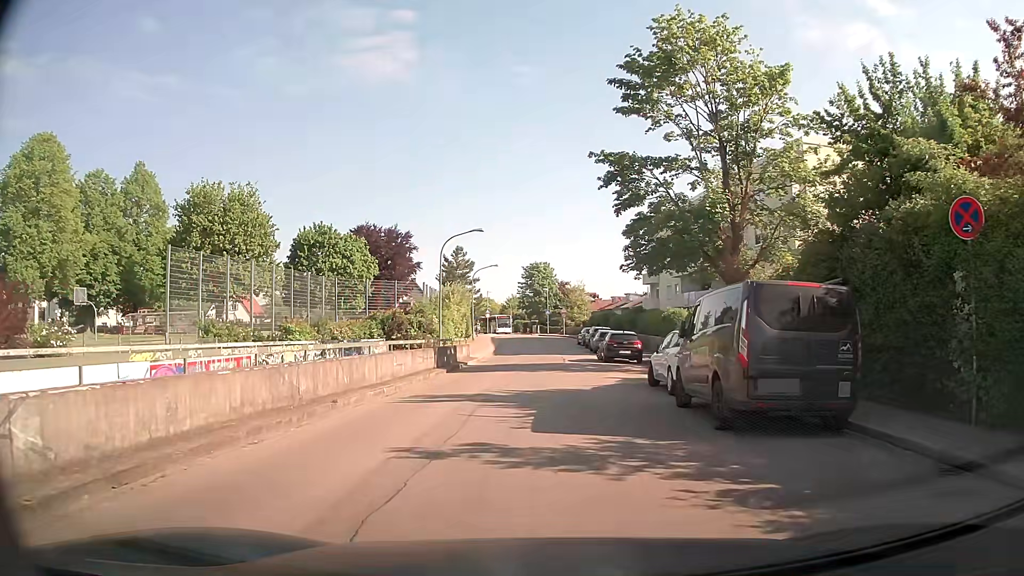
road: tertiary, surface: asphalt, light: Day
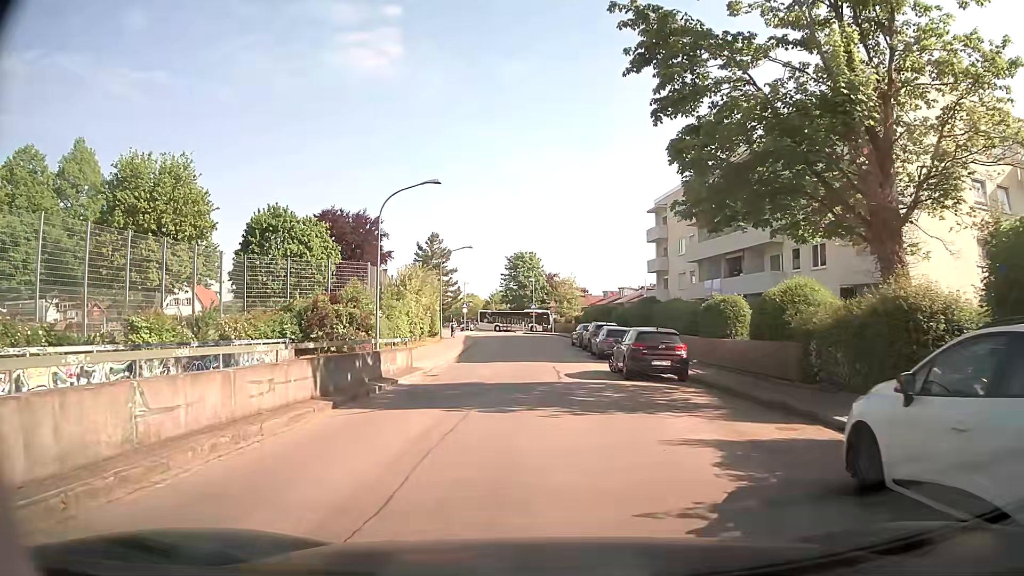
(+0.1, +12.5) m; +1°
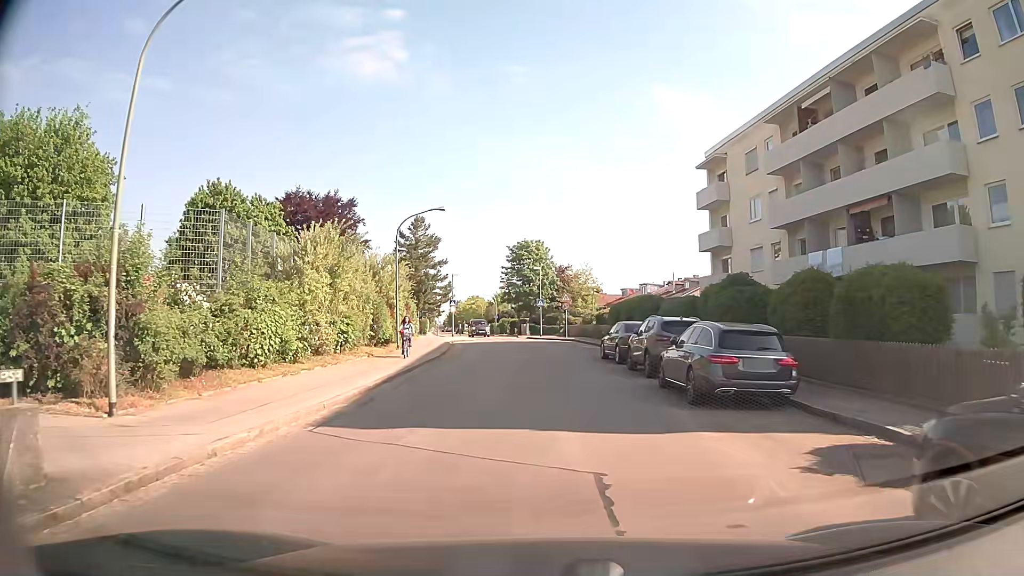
(-0.1, +18.3) m; -2°
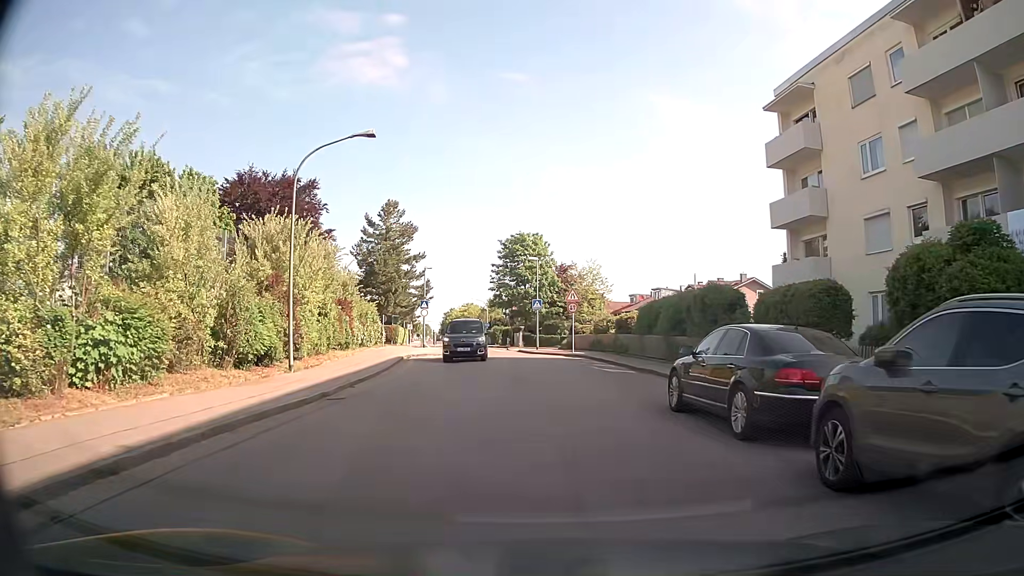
(+0.1, +14.7) m; +1°
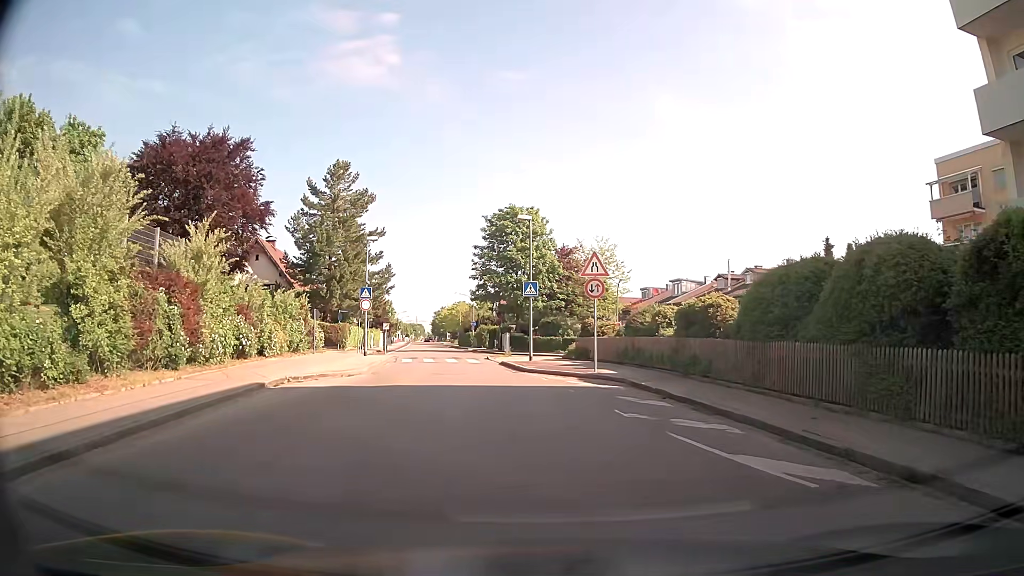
(-0.1, +16.4) m; +2°
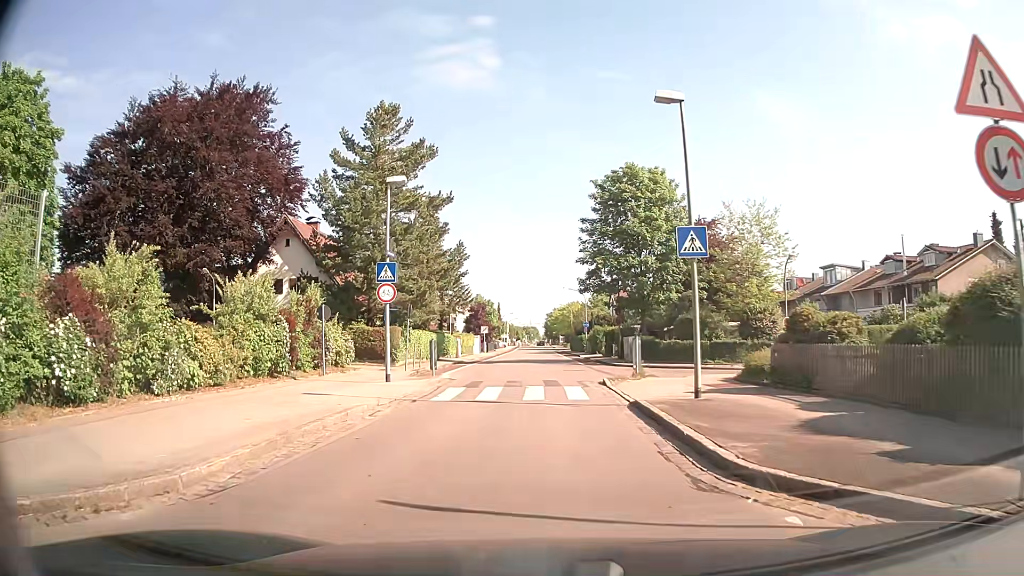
(-1.3, +15.3) m; -11°
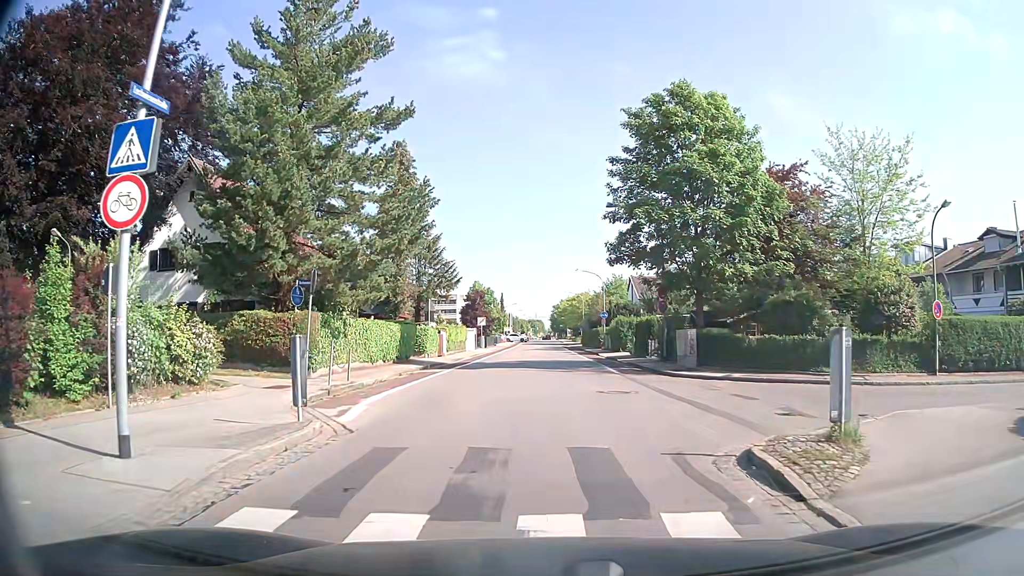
(-0.2, +13.8) m; 0°
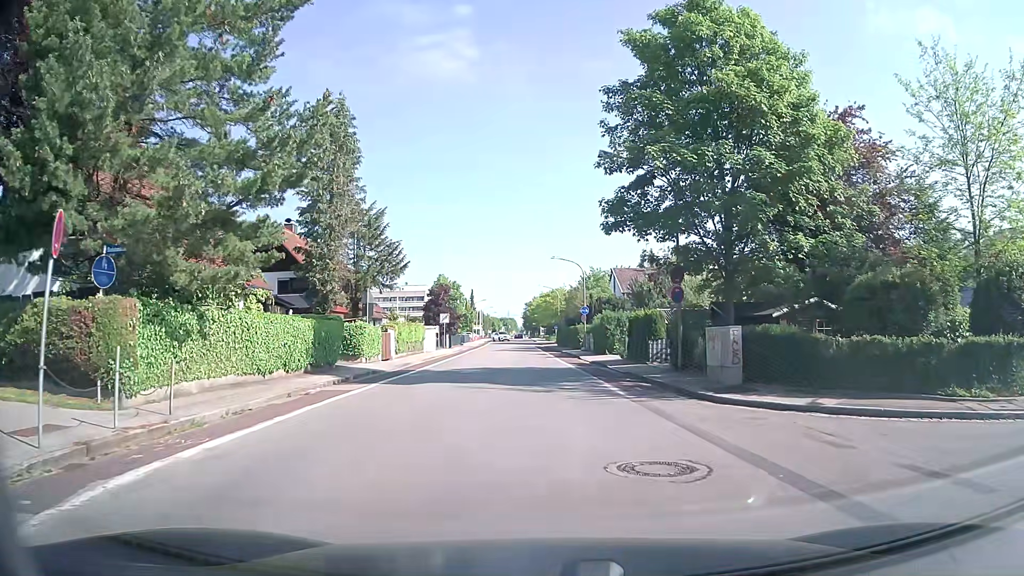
(+0.1, +8.7) m; +2°
(0, +10) (0, +20) (0, +30) (-1, +40) (-1, +50) (-2, +60) (-2, +70) (-3, +80) (-3, +90) (-3, +100) m
